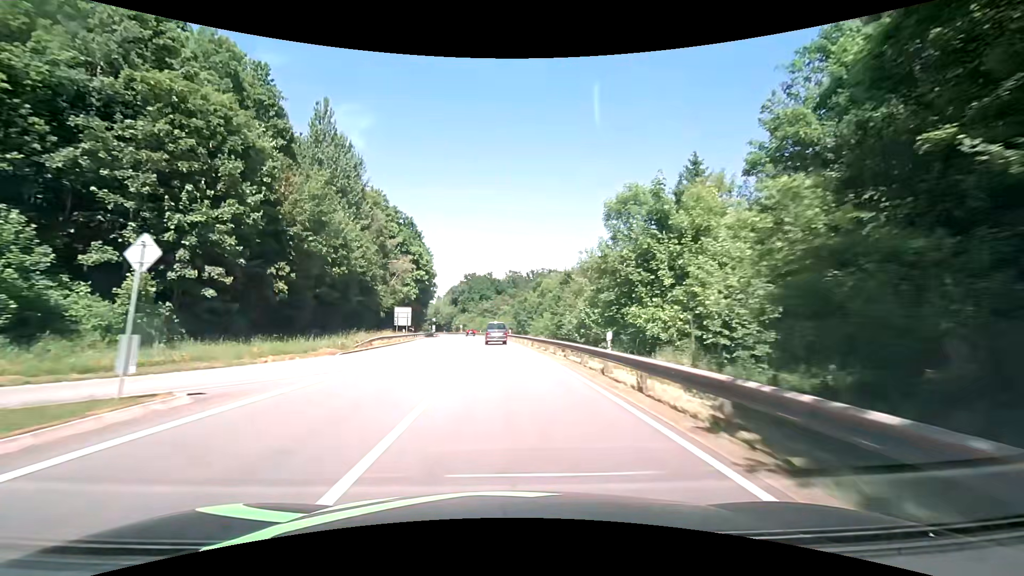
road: primary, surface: asphalt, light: Day
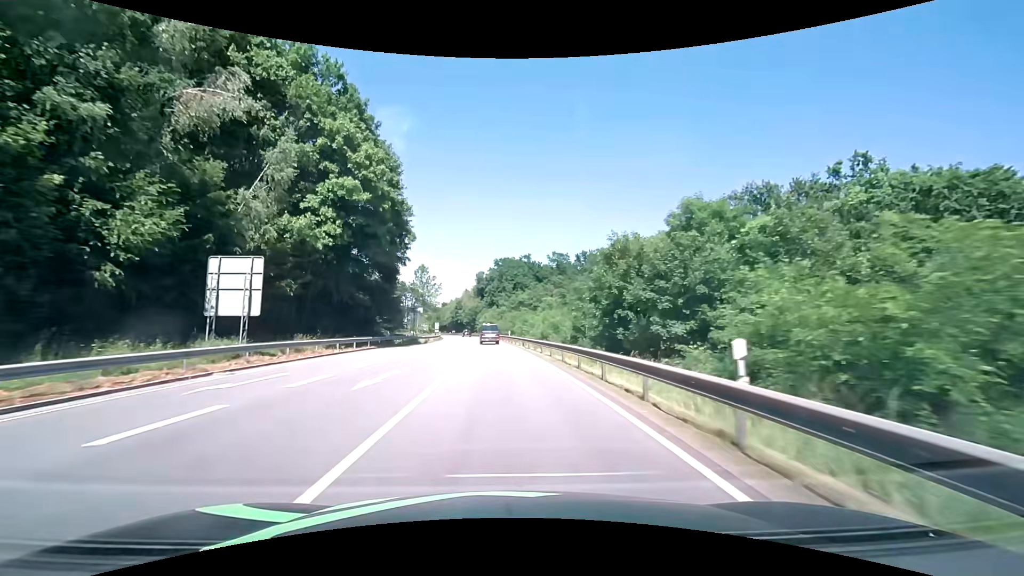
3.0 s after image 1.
(-2.0, +57.1) m; -4°
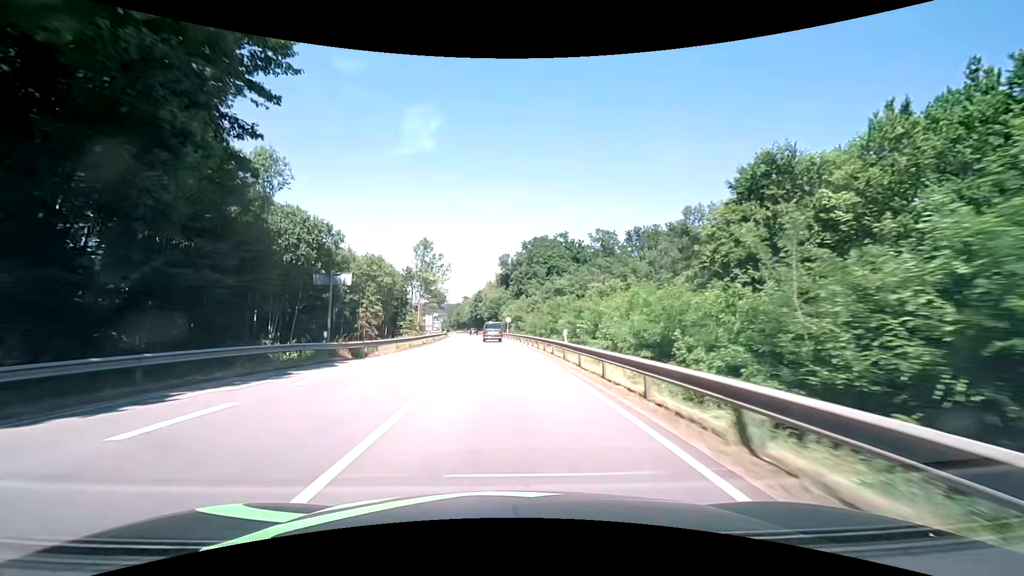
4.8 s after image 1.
(-0.9, +36.1) m; -3°
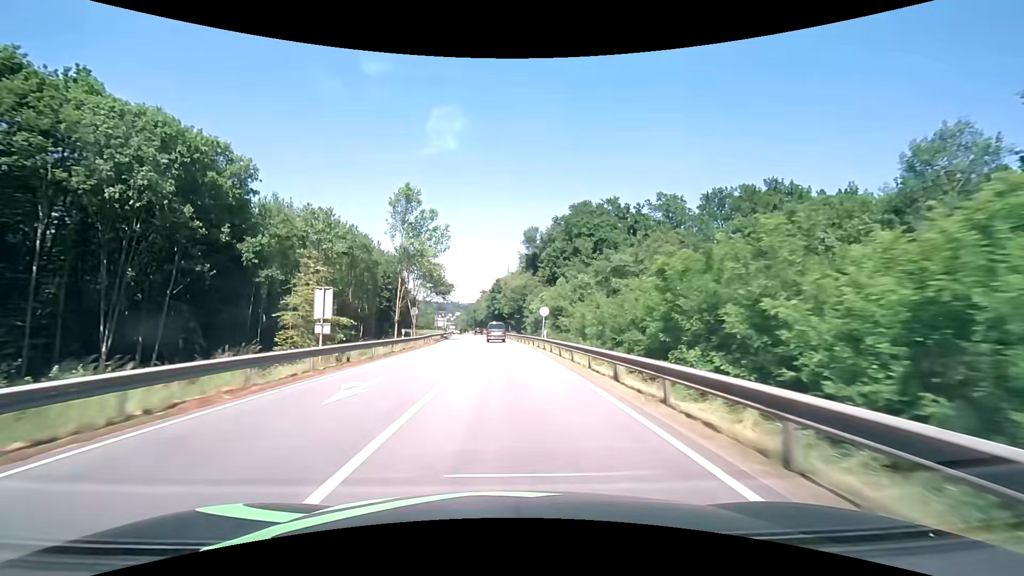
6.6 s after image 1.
(-0.9, +36.8) m; -3°
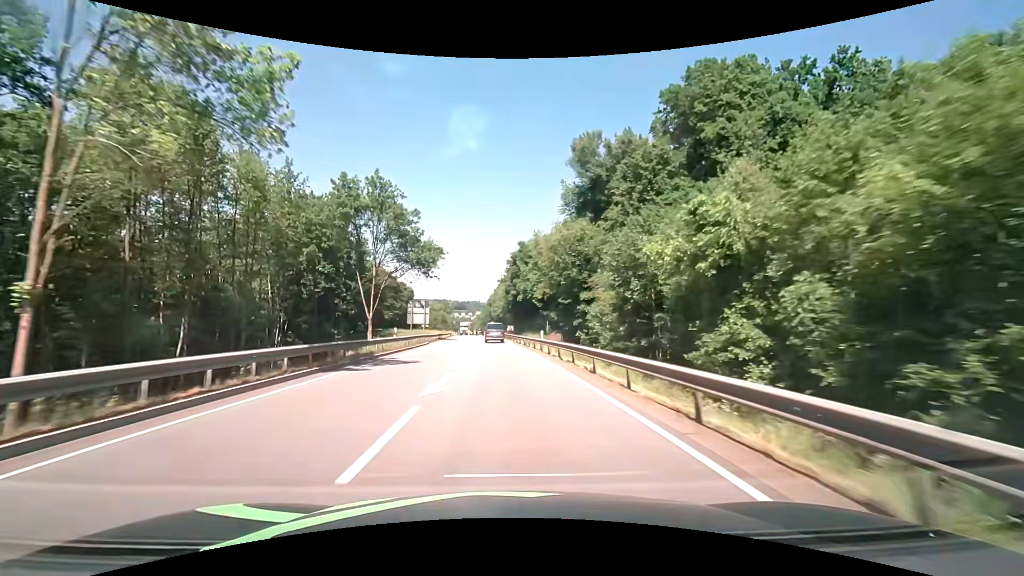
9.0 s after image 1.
(-1.2, +49.6) m; -2°
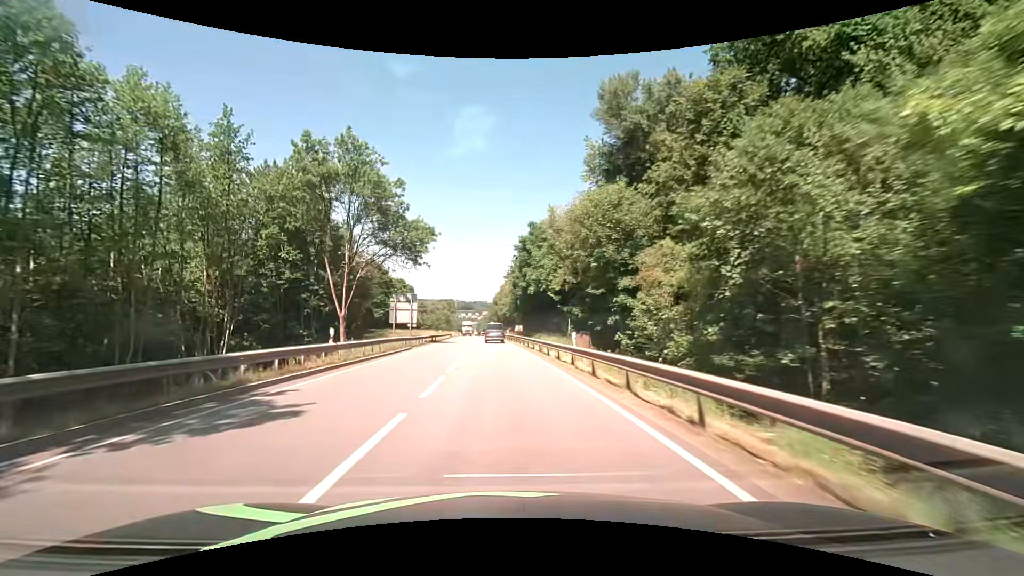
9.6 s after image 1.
(-0.1, +12.4) m; -1°
(0, +10) (0, +20) (-1, +30) (-1, +40) (-2, +50) (-2, +60) (-3, +70) (-4, +80) (-4, +90) (-5, +100) m
